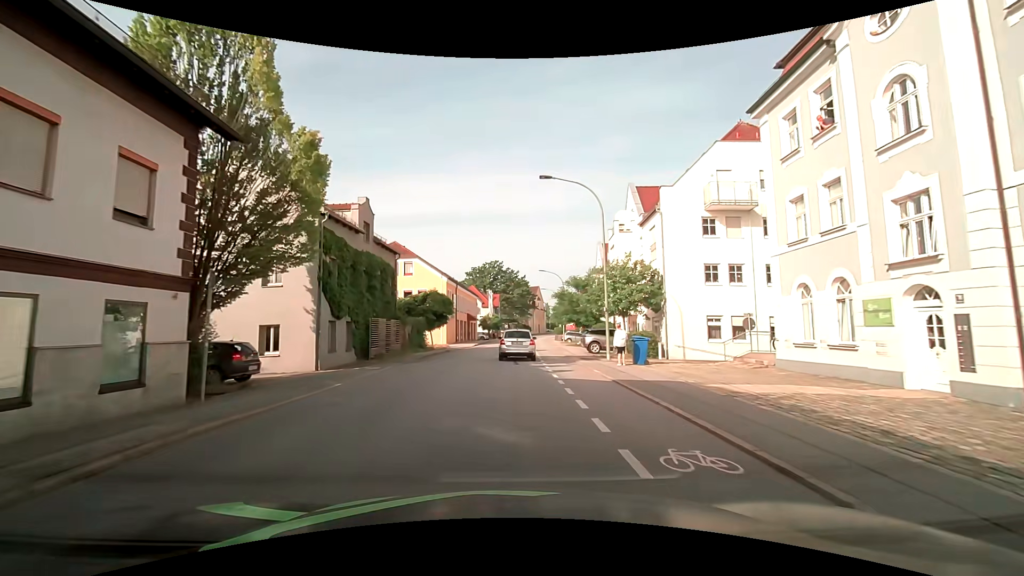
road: tertiary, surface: asphalt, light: Day
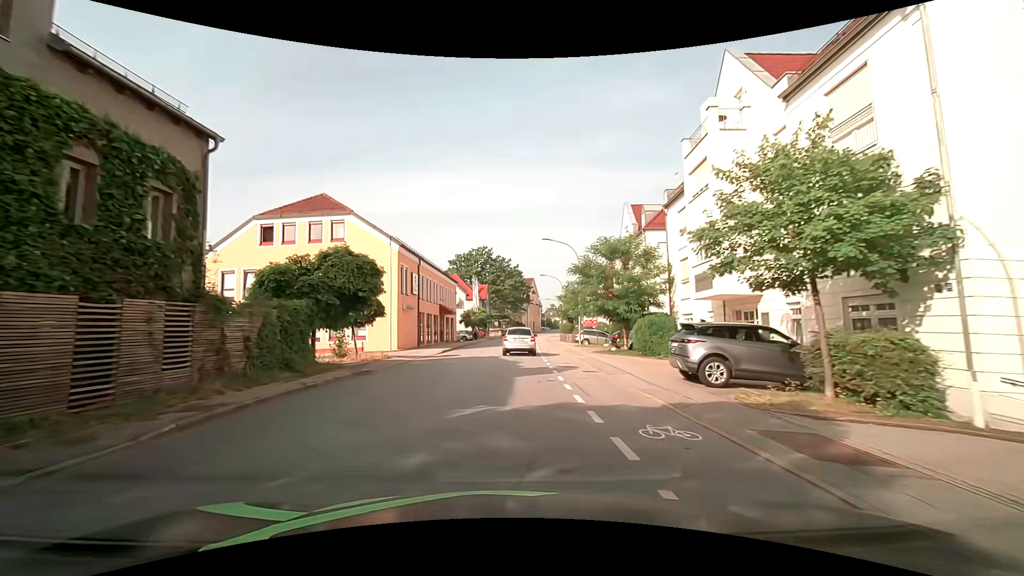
(+0.4, +19.8) m; +1°
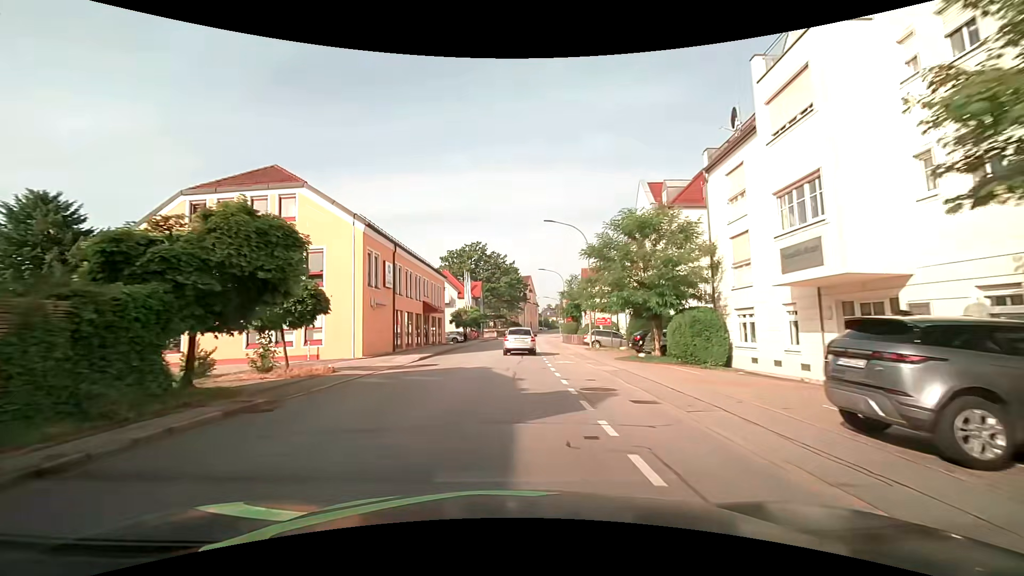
(+0.1, +7.0) m; +1°
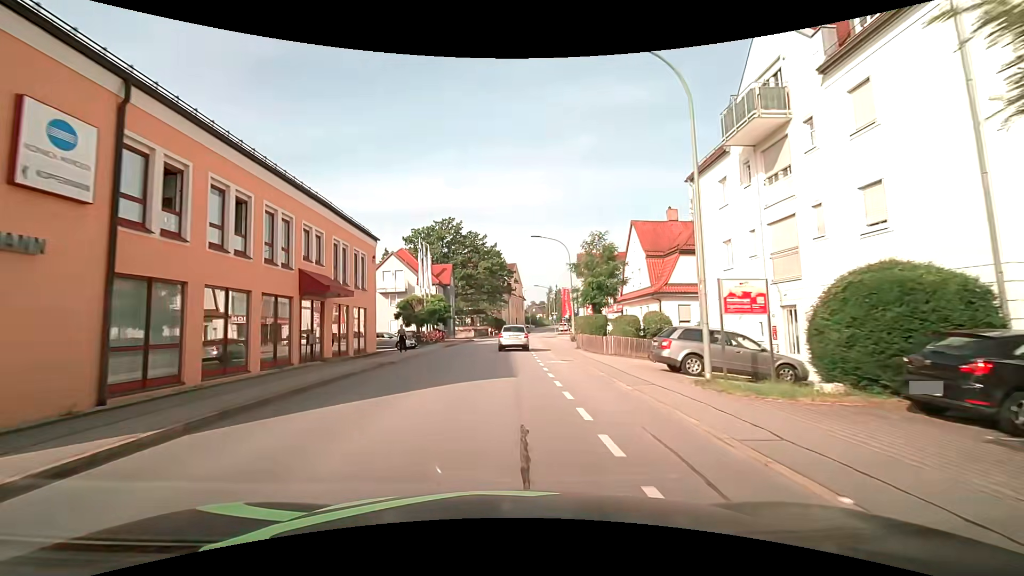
(+0.3, +21.4) m; +2°
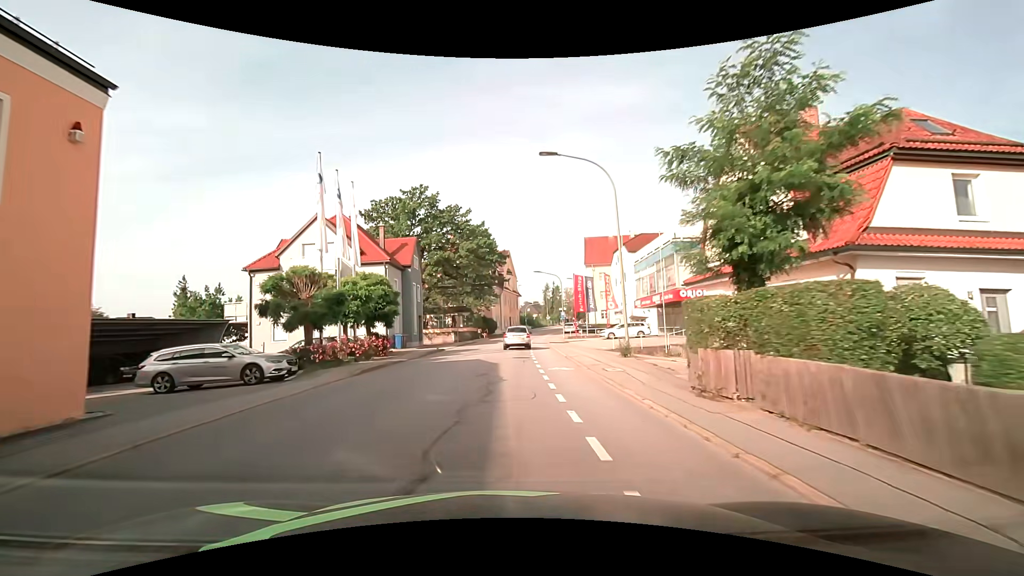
(+0.2, +20.3) m; 0°
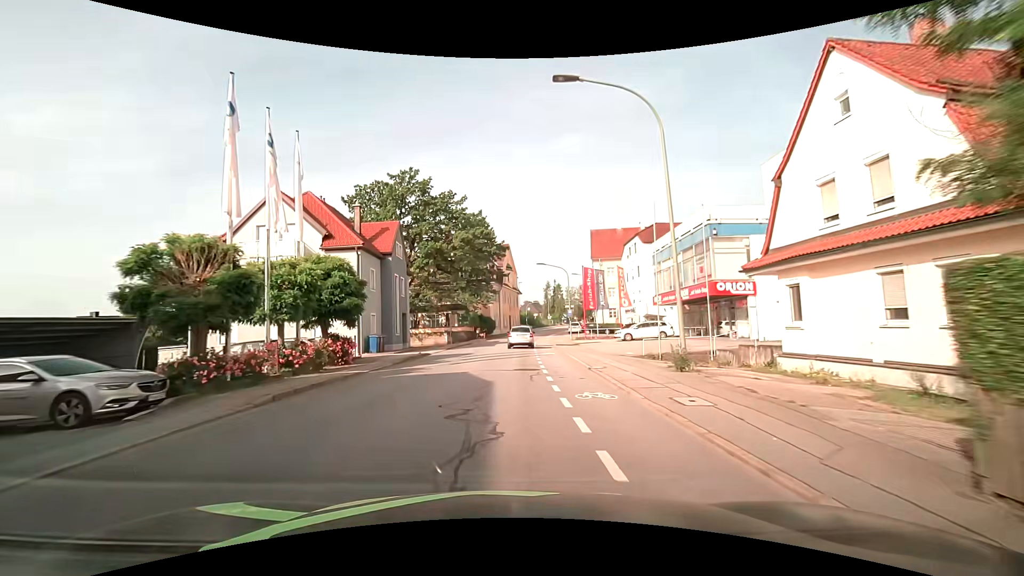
(+0.1, +6.7) m; 0°
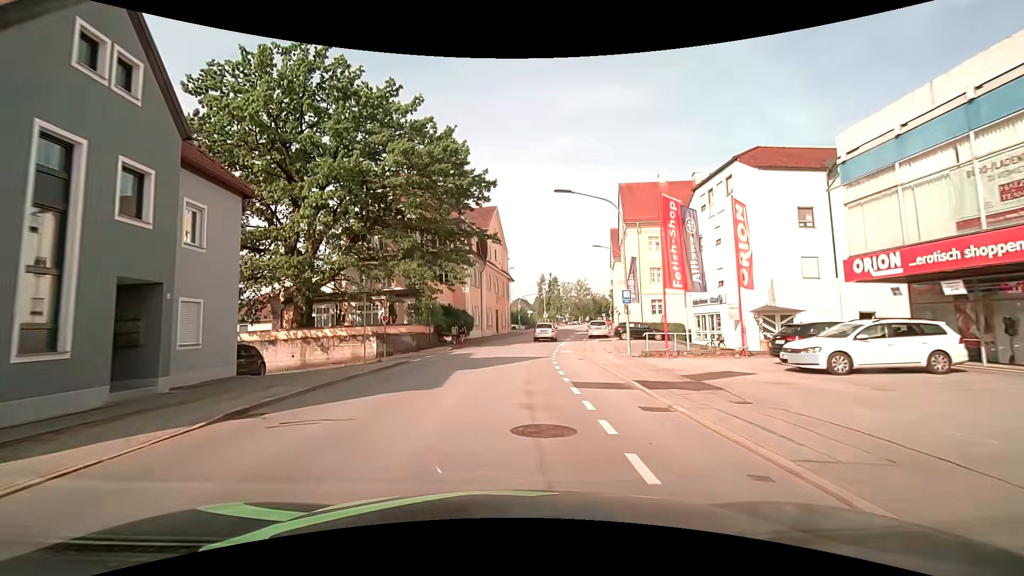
(+0.3, +26.5) m; +1°
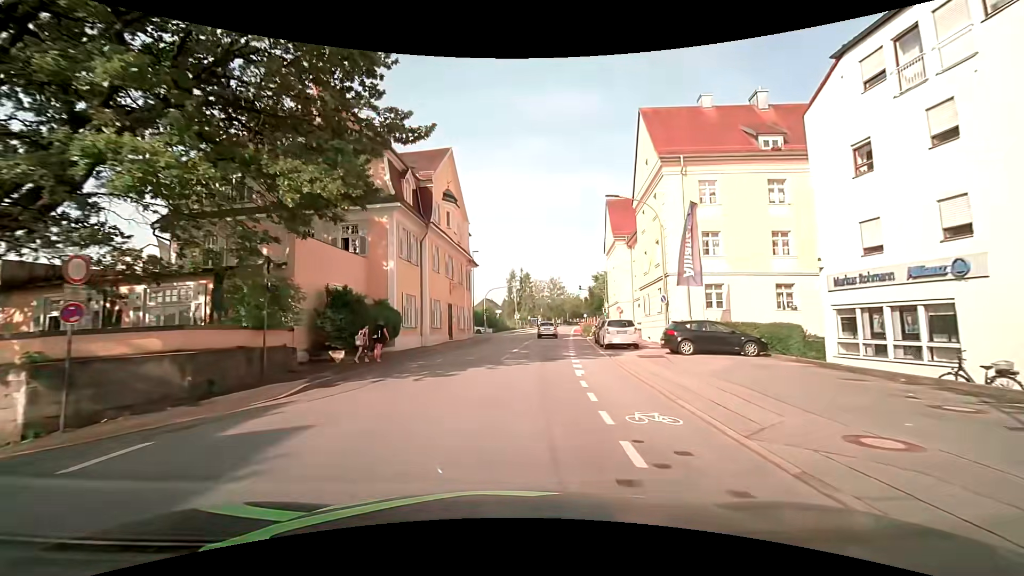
(+0.5, +19.7) m; +4°
(0, +10) (+1, +20) (+2, +30) (+3, +40) (+4, +50) (+5, +60) (+7, +70) (+8, +80) (+10, +89) (+11, +99) m
